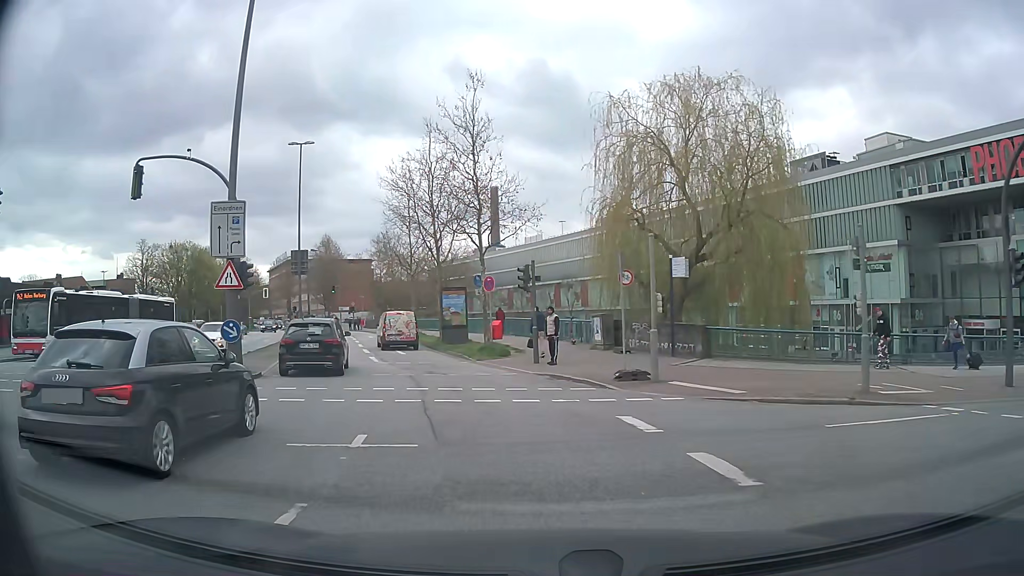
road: secondary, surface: asphalt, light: Day
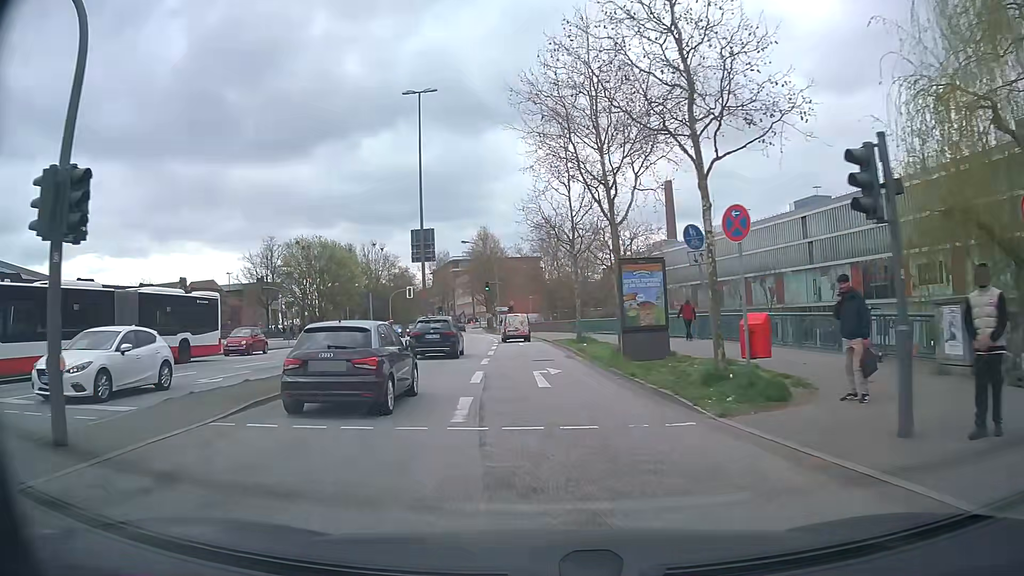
(-1.9, +15.0) m; -15°
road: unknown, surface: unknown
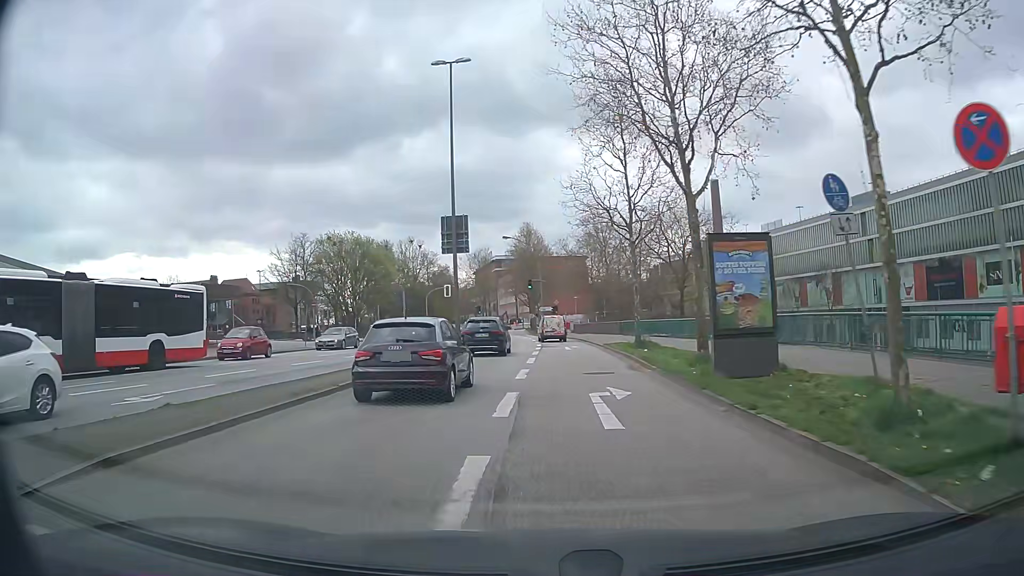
(-0.2, +5.6) m; -3°
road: tertiary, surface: asphalt
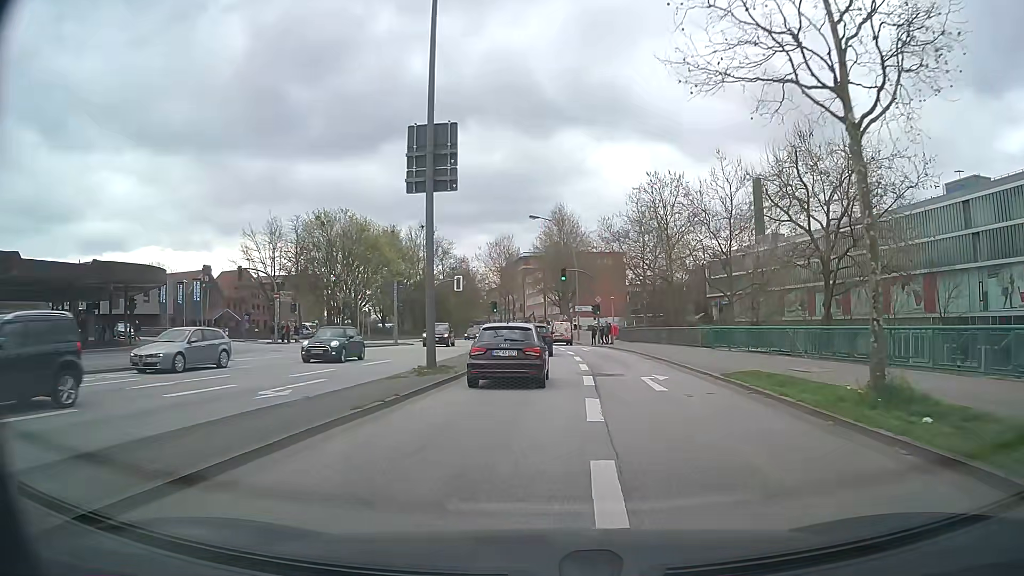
(-0.8, +18.0) m; -3°
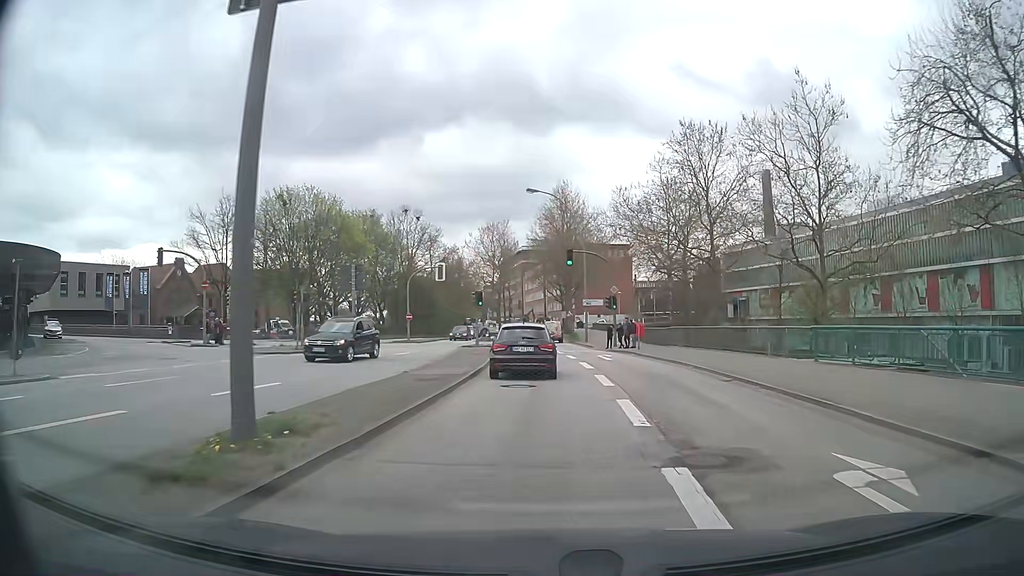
(0.0, +12.2) m; 0°
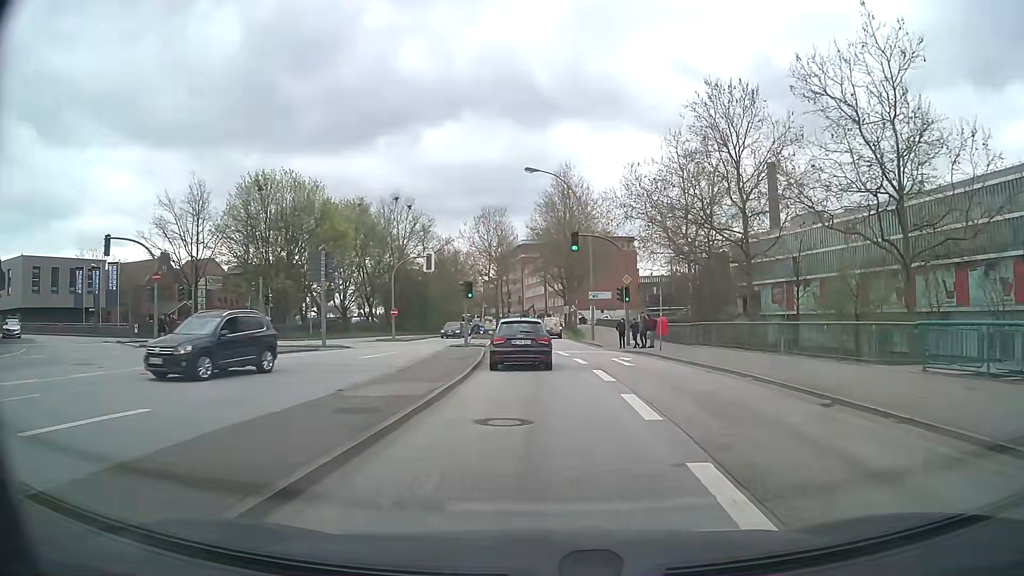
(+0.1, +6.1) m; +1°
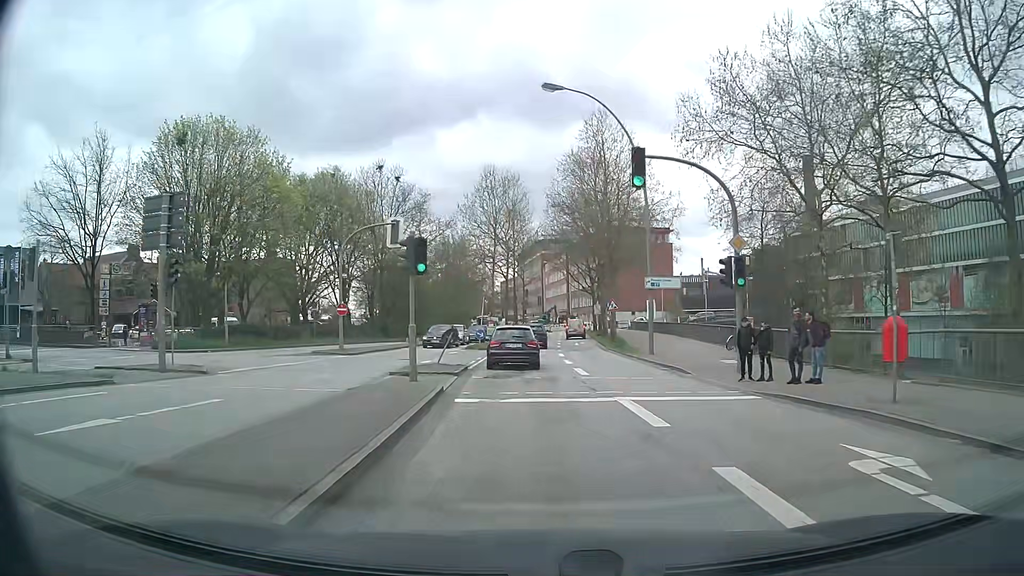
(-0.3, +18.0) m; -2°
